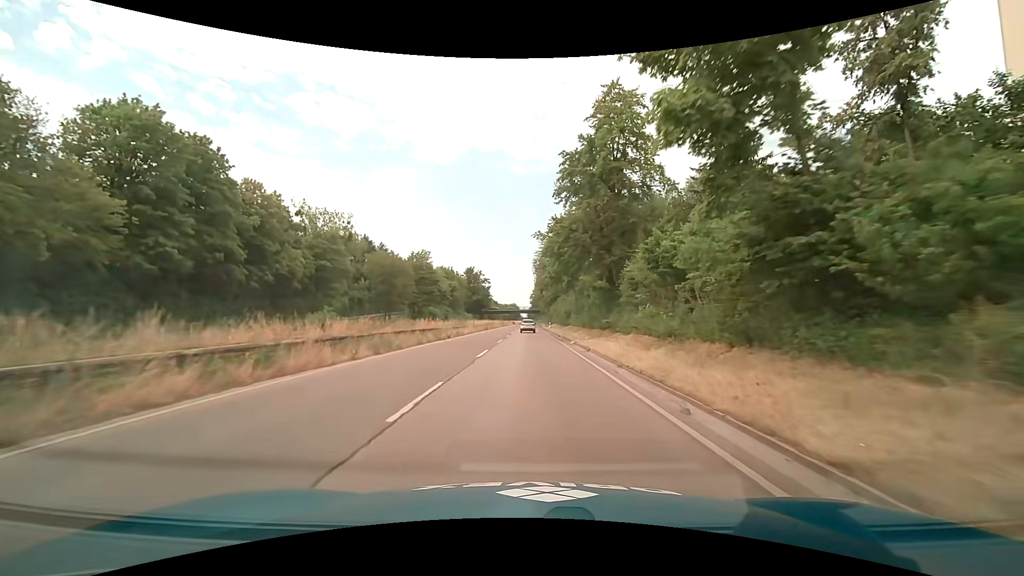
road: trunk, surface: asphalt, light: Day
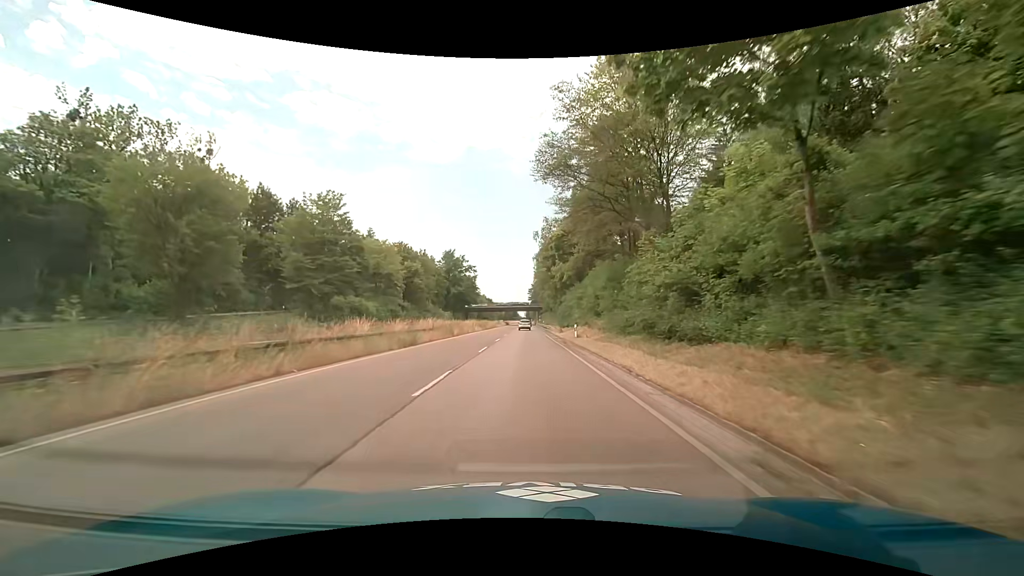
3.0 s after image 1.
(+0.2, +45.6) m; 0°
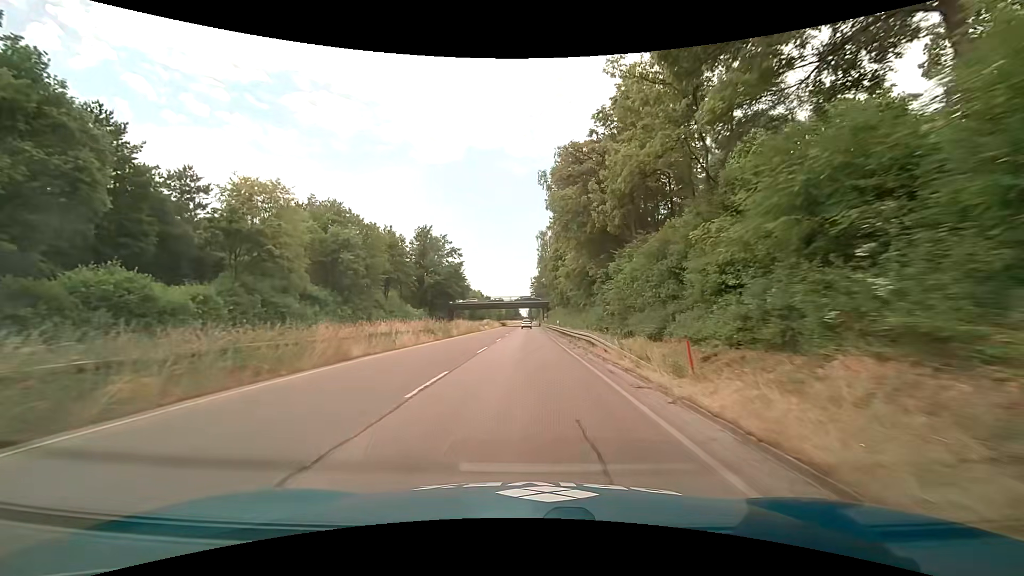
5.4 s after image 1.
(+0.2, +36.5) m; 0°
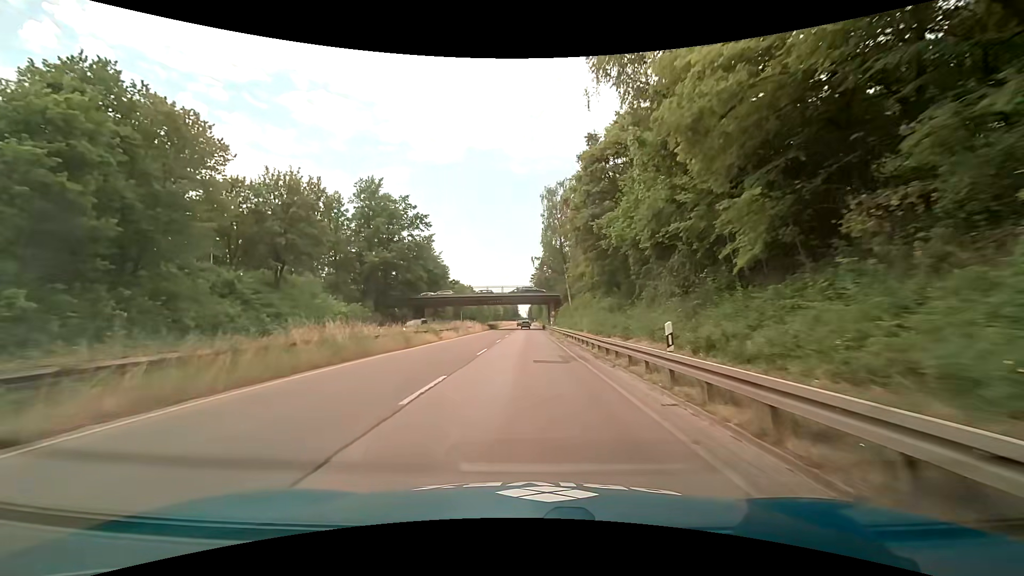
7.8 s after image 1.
(-0.2, +36.5) m; 0°
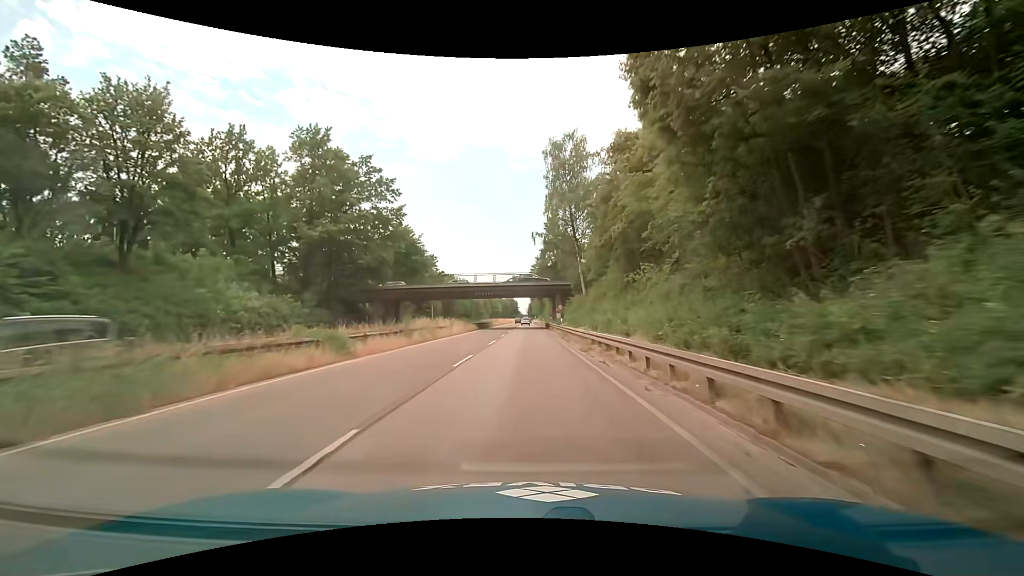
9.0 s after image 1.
(-0.1, +18.3) m; 0°
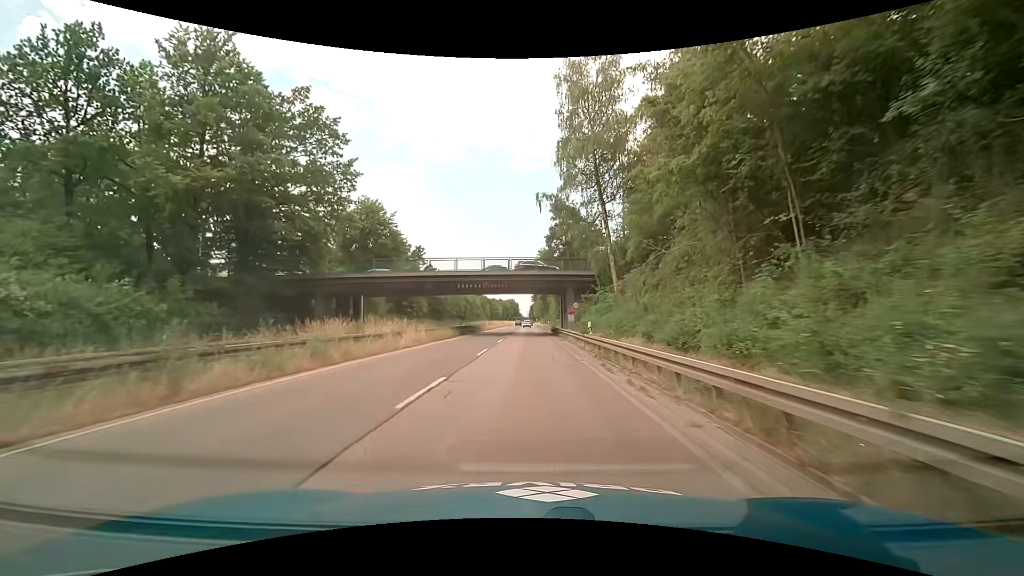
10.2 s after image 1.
(-0.1, +18.2) m; 0°
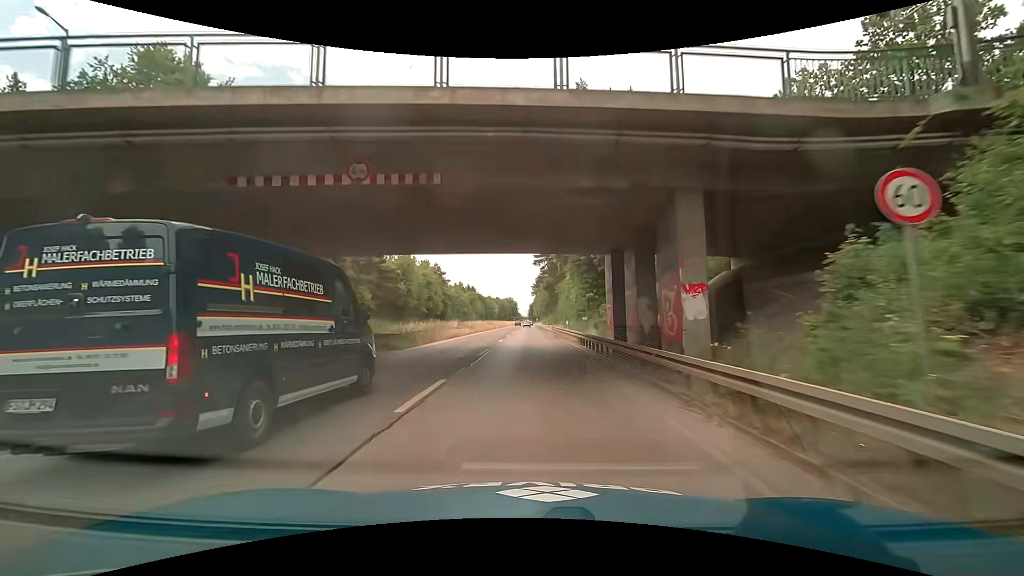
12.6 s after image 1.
(-0.1, +36.5) m; +1°
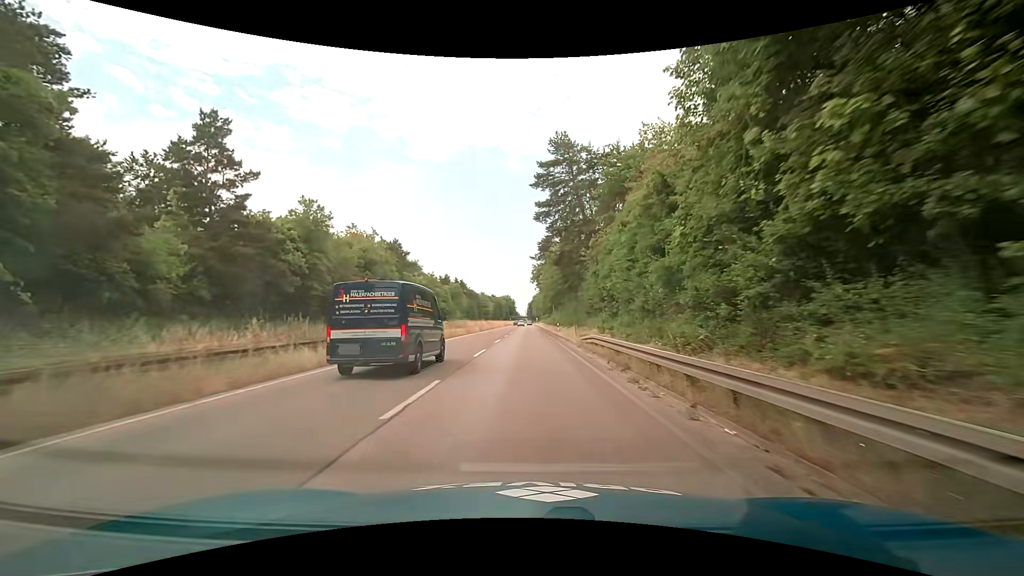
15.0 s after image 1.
(-1.1, +36.5) m; -1°
(0, +10) (0, +20) (0, +30) (0, +40) (0, +50) (0, +60) (0, +70) (0, +80) (0, +90) (0, +100) m
